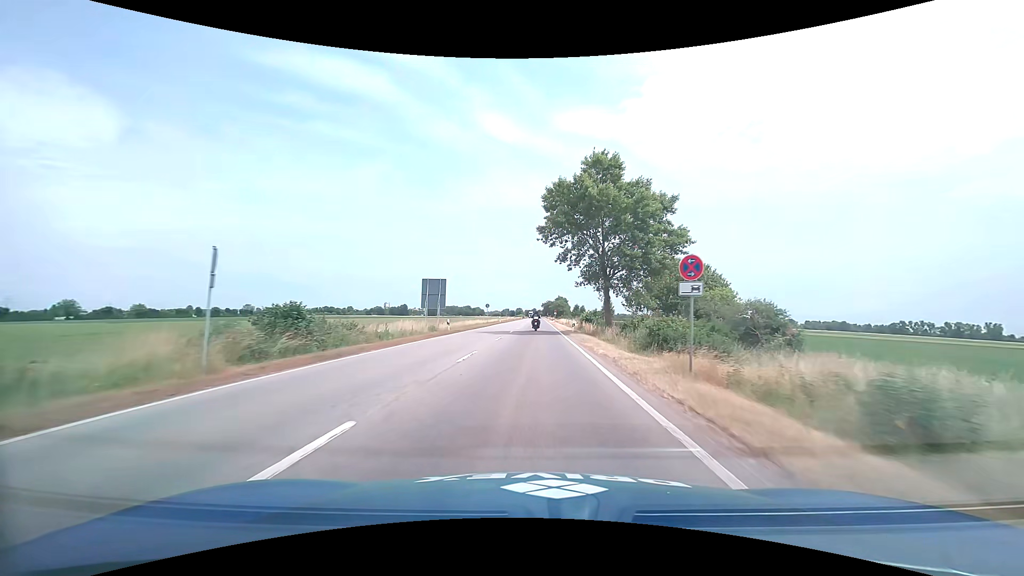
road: primary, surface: asphalt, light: Day
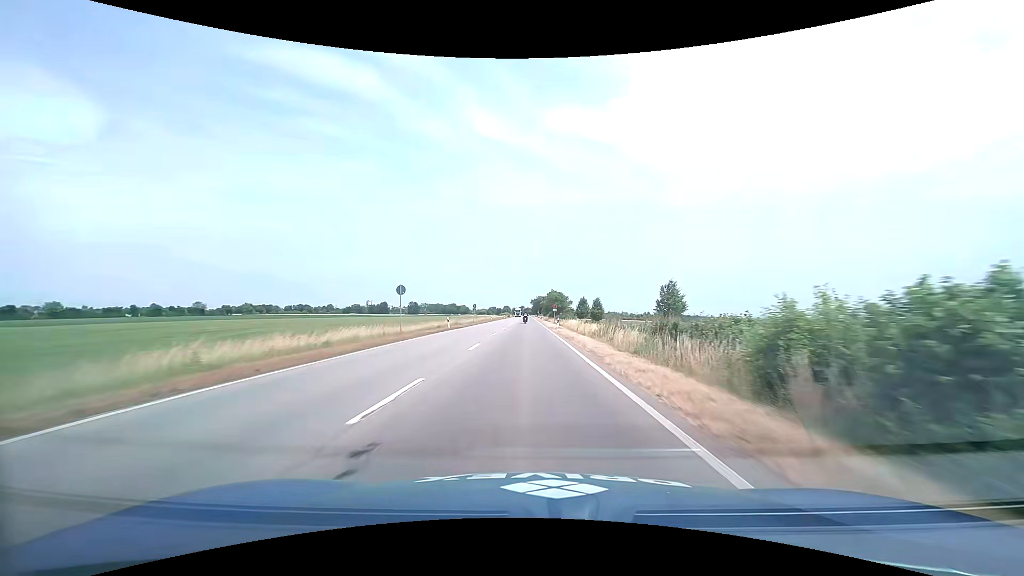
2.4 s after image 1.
(+0.6, +45.2) m; +1°
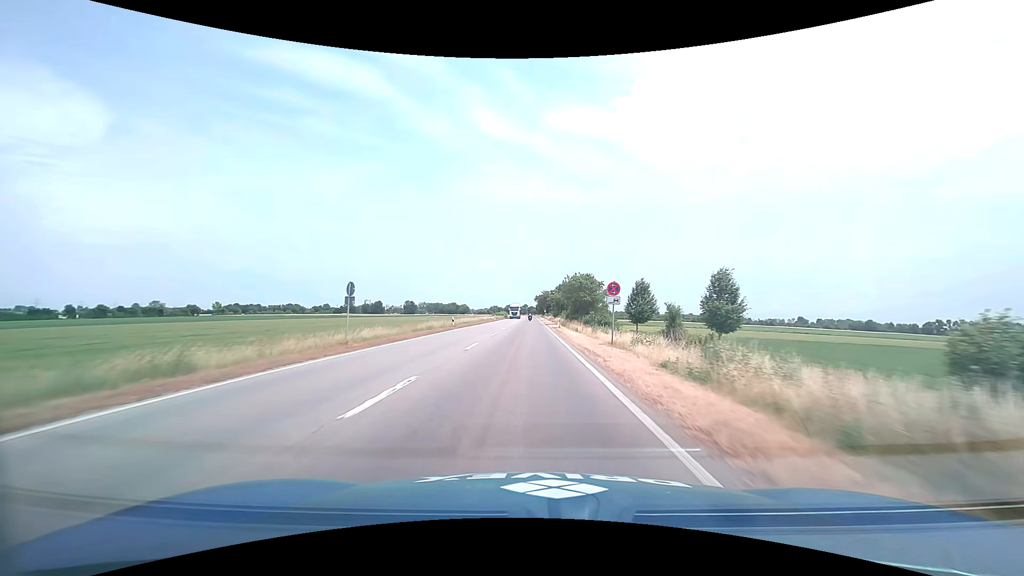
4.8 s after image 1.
(-0.1, +48.4) m; 0°
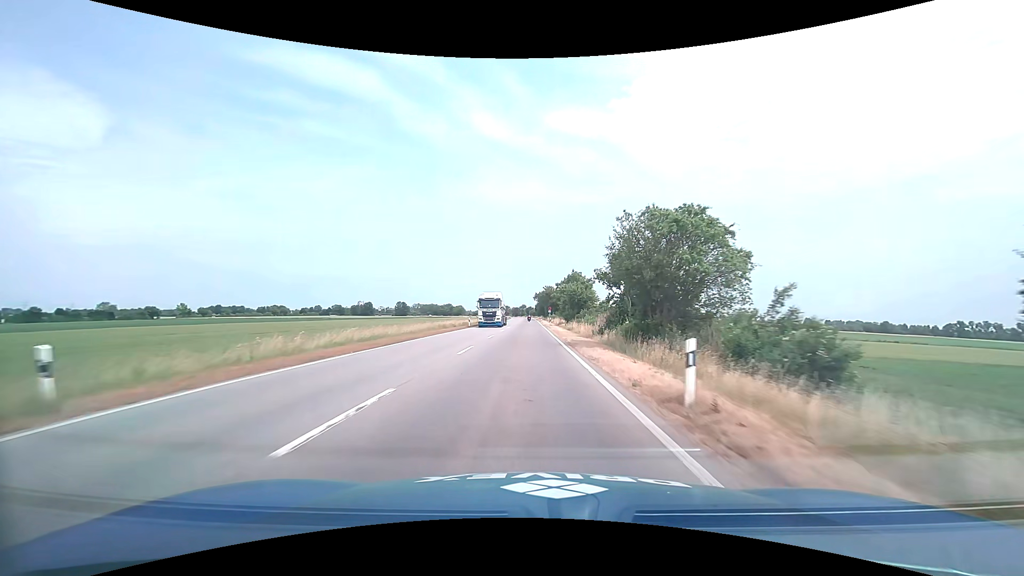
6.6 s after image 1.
(0.0, +38.1) m; 0°
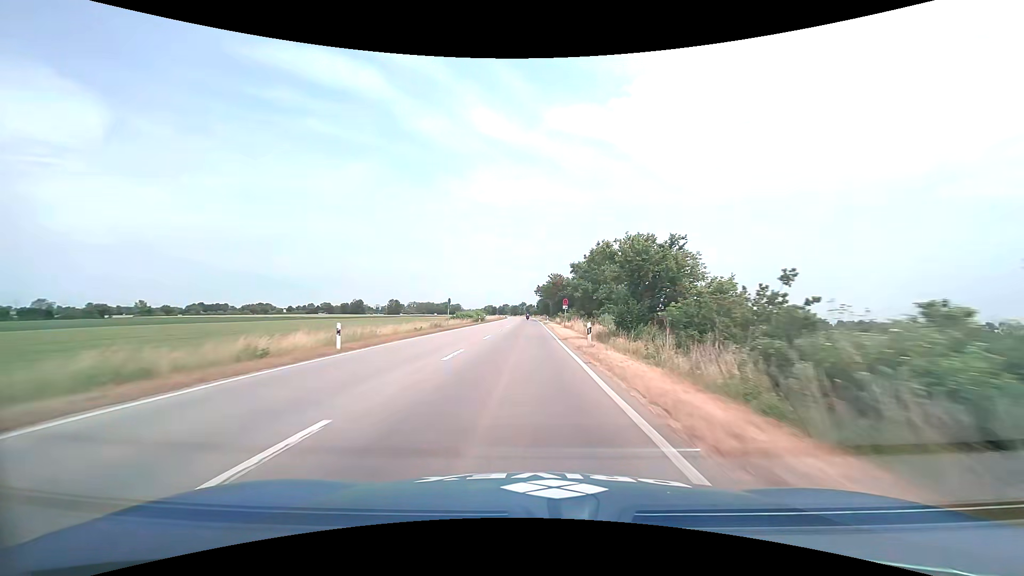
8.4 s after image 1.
(0.0, +39.2) m; 0°
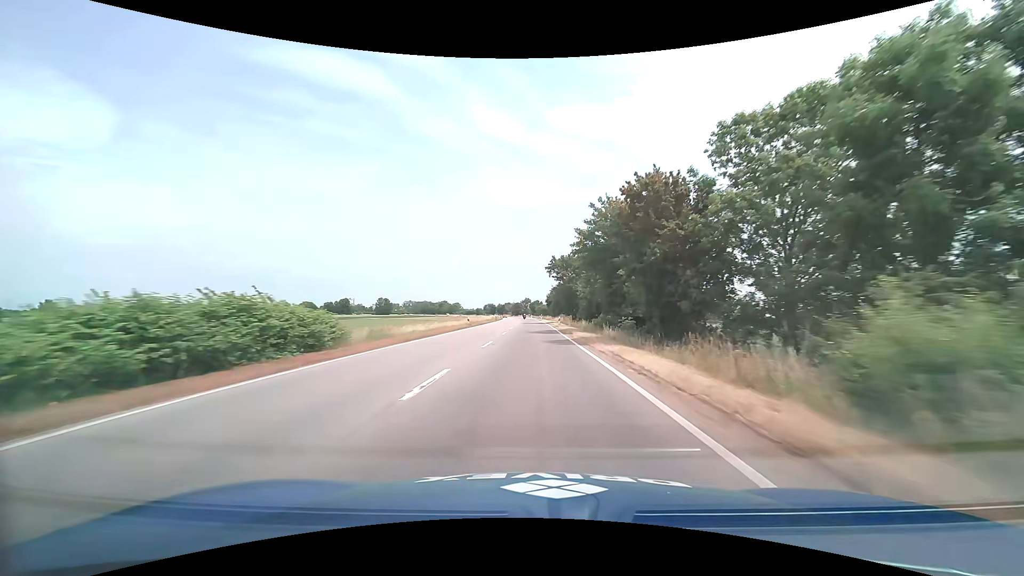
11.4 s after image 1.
(-0.4, +67.6) m; -1°
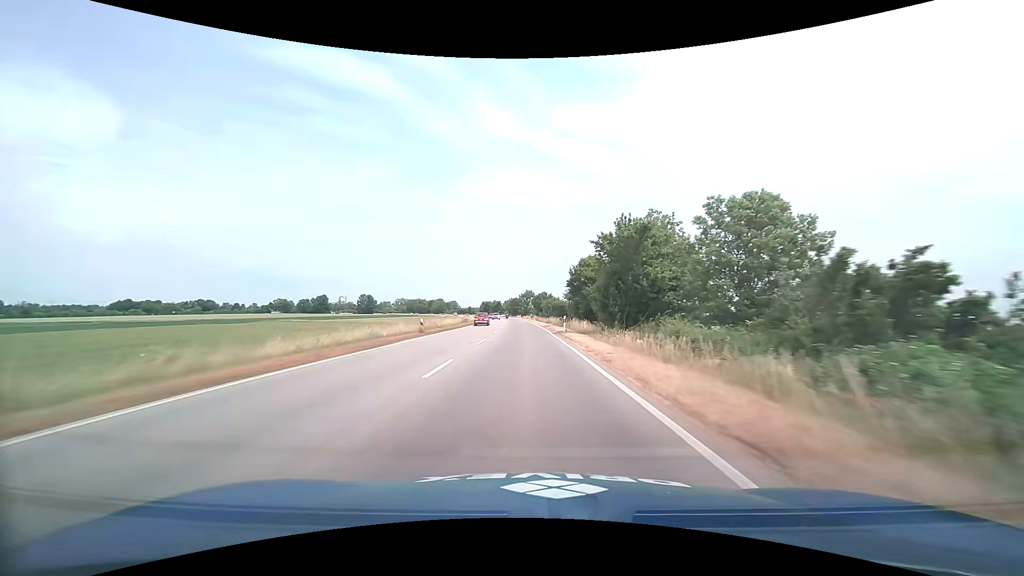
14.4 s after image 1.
(+0.2, +70.2) m; 0°
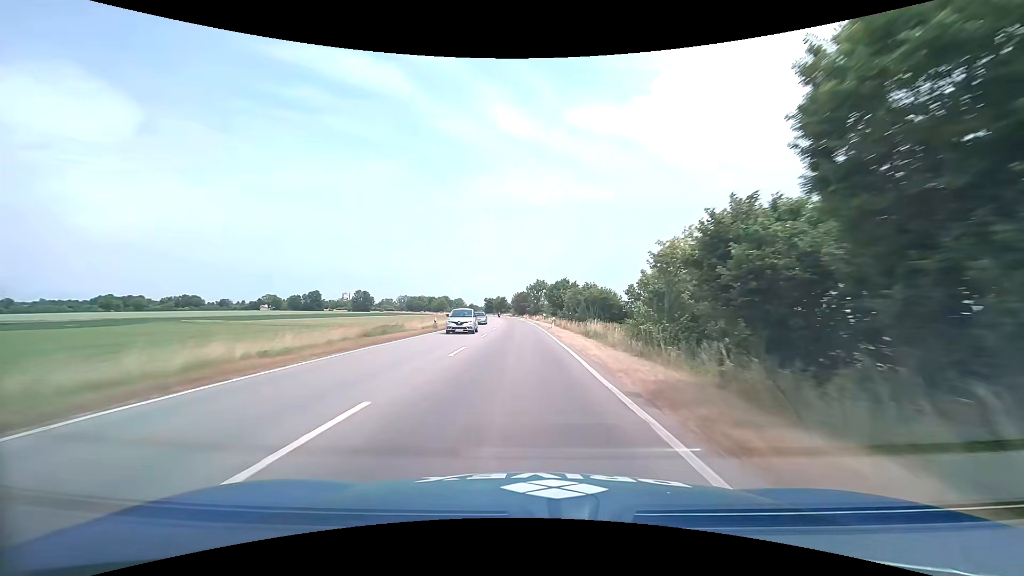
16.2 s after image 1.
(-0.6, +43.4) m; -2°
(0, +10) (0, +20) (0, +30) (-1, +40) (-1, +50) (-1, +60) (-2, +70) (-3, +80) (-3, +90) (-4, +100) m
